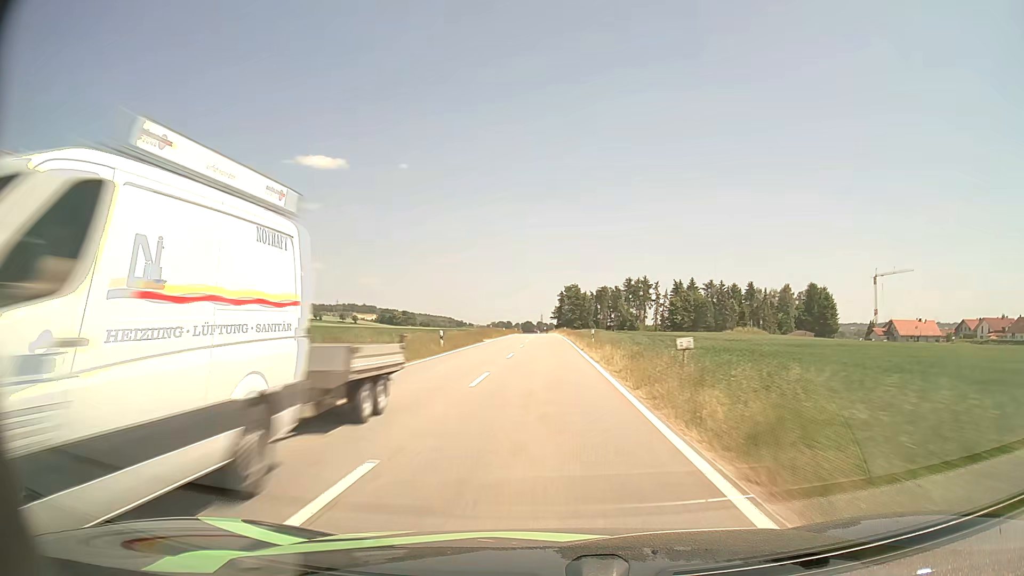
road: tertiary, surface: asphalt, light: Day
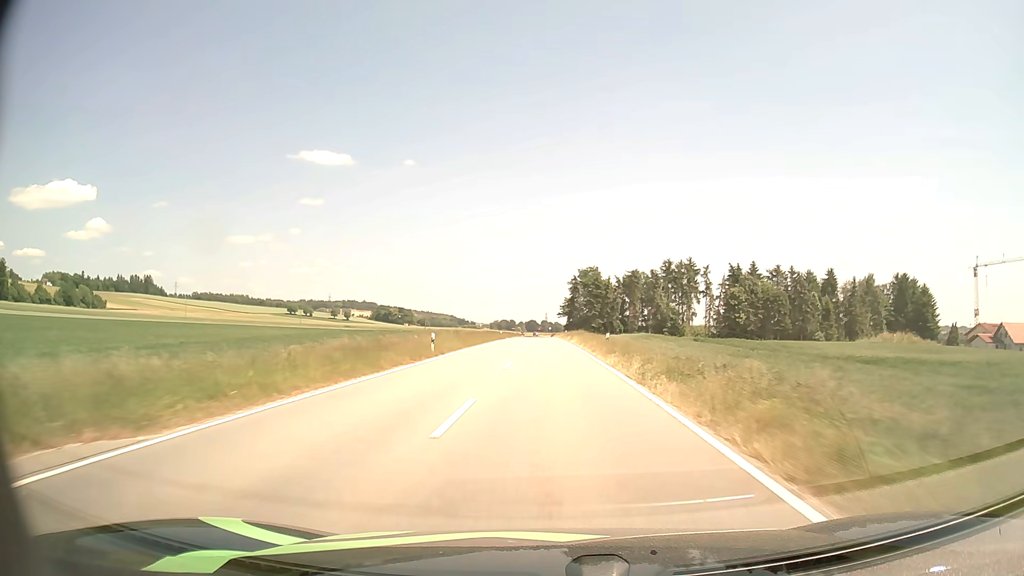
(-0.3, +56.6) m; -1°
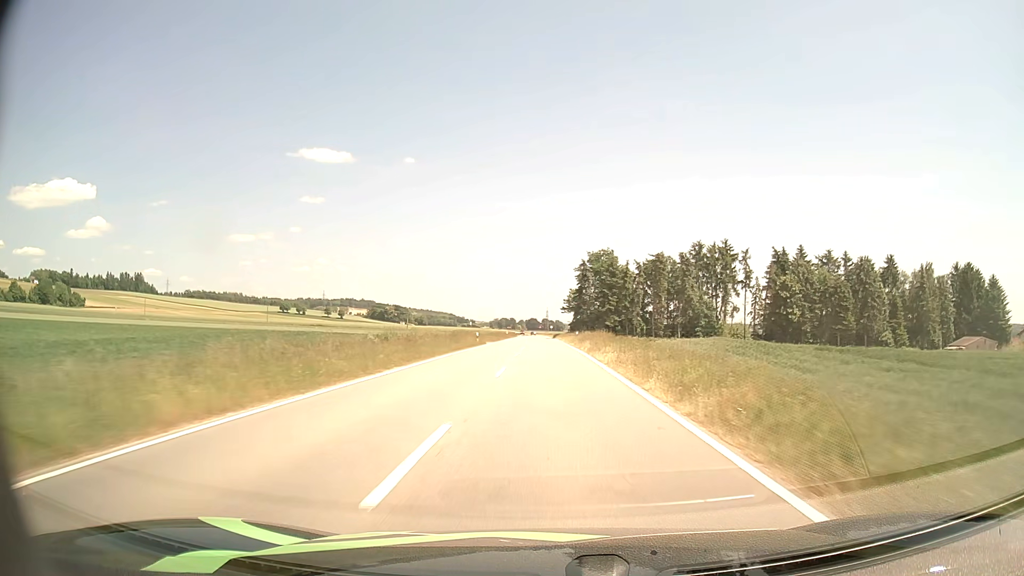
(0.0, +28.2) m; 0°
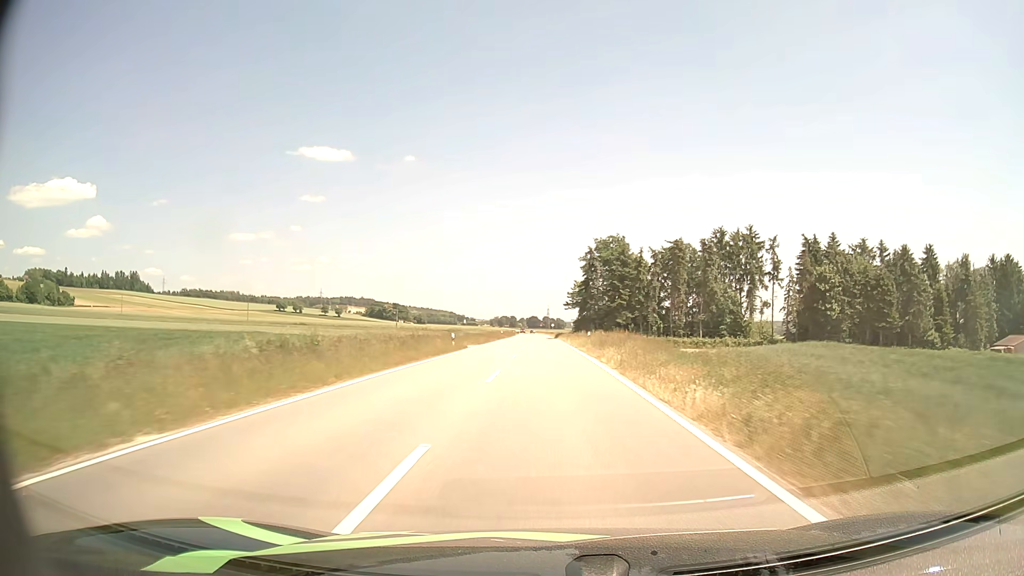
(0.0, +14.1) m; 0°
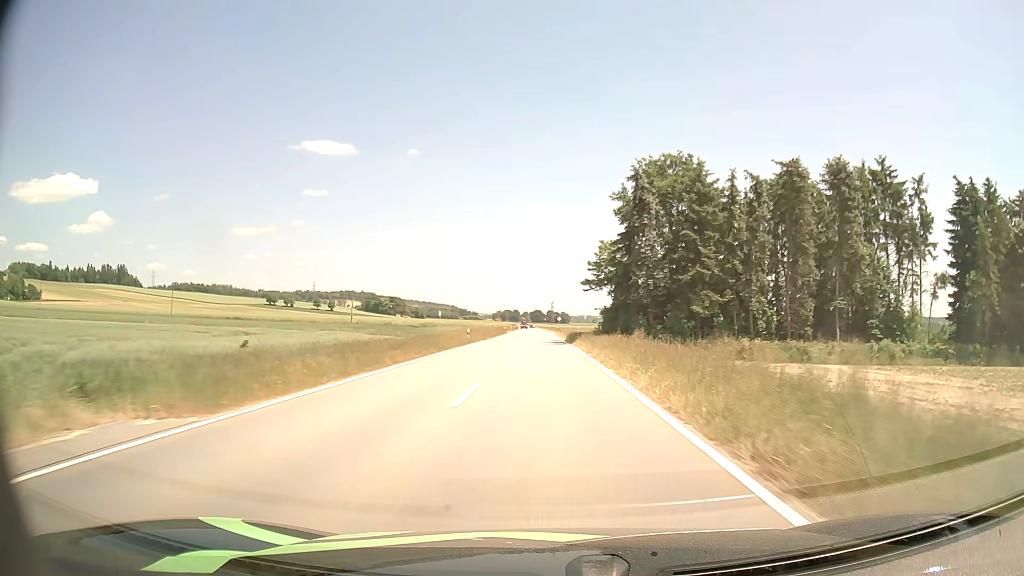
(0.0, +42.0) m; 0°
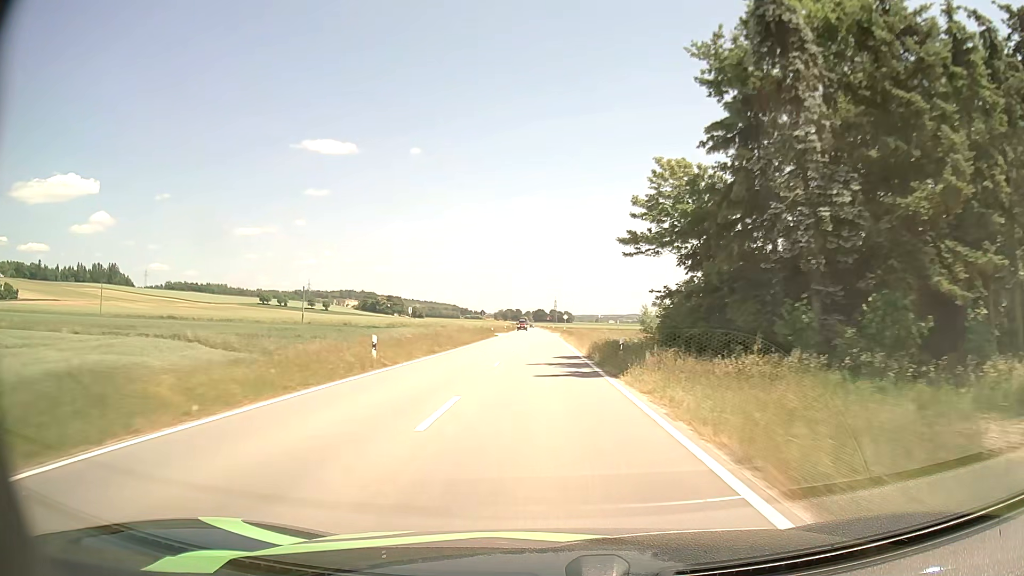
(-0.1, +27.4) m; 0°
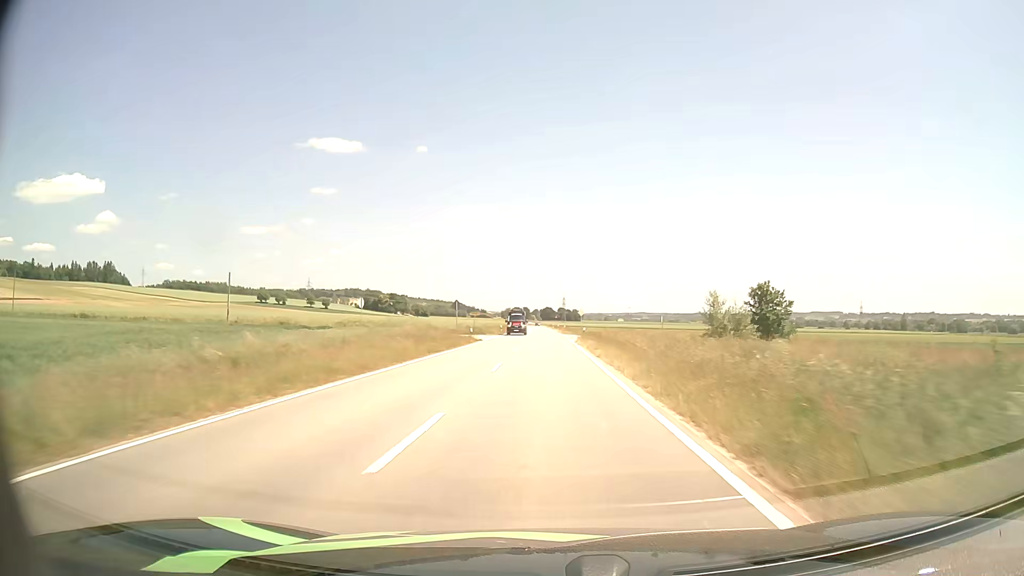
(-0.1, +27.0) m; -1°
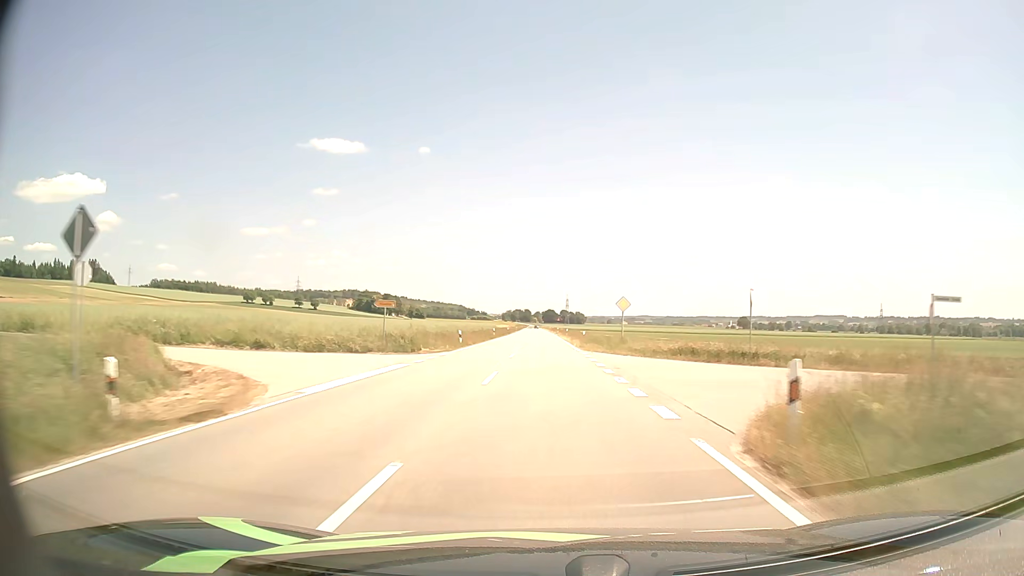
(-0.1, +40.9) m; 0°
(0, +10) (0, +20) (0, +30) (0, +40) (0, +50) (0, +60) (0, +70) (0, +80) (0, +90) (-1, +100) m
